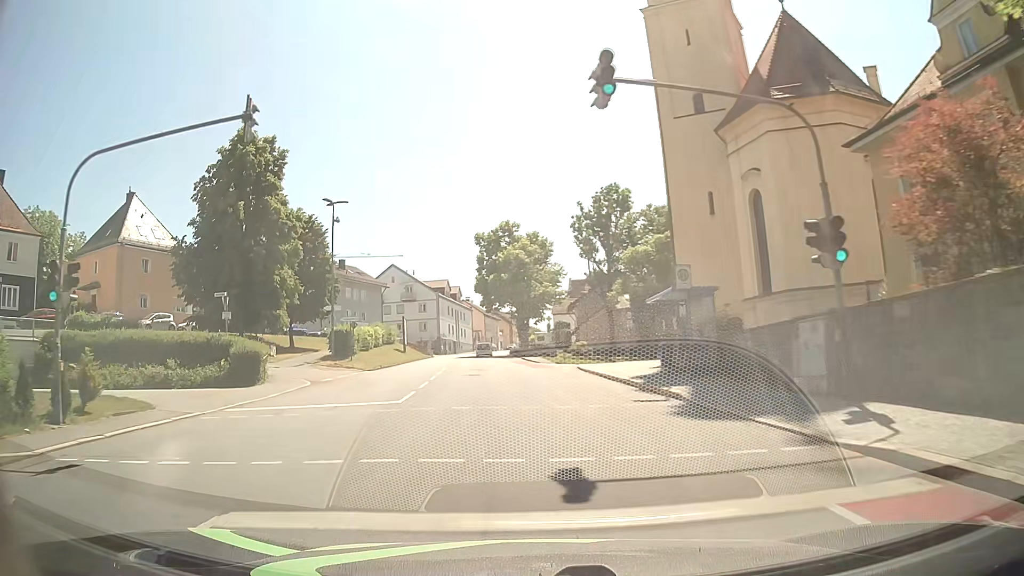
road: tertiary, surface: asphalt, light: Day
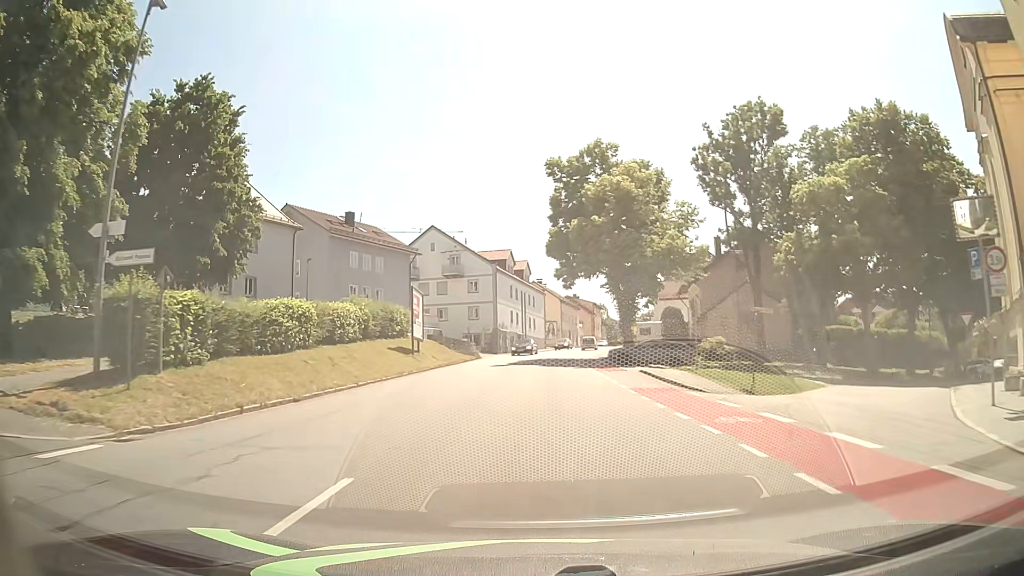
(-2.4, +30.6) m; -7°
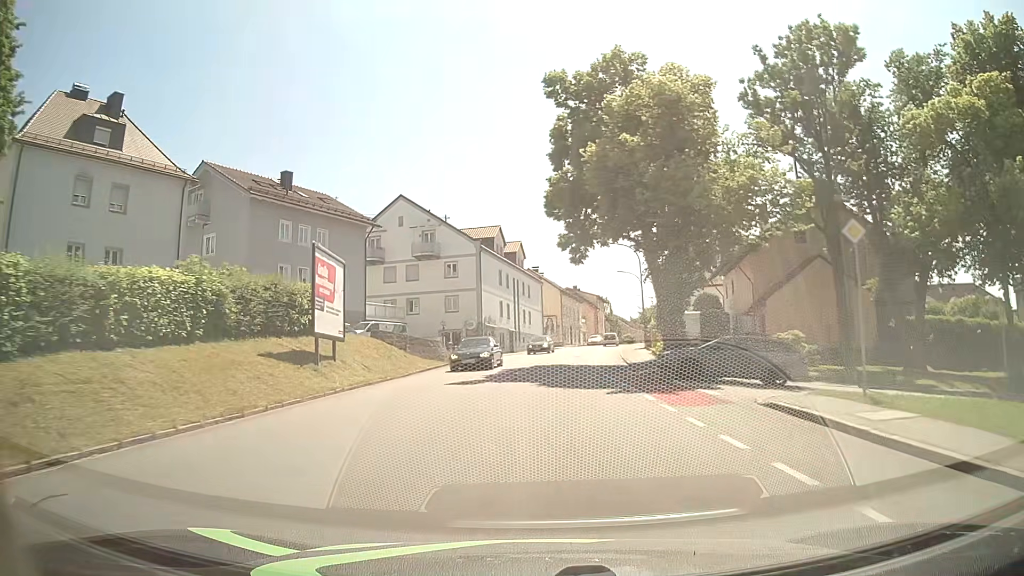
(-0.1, +15.7) m; 0°
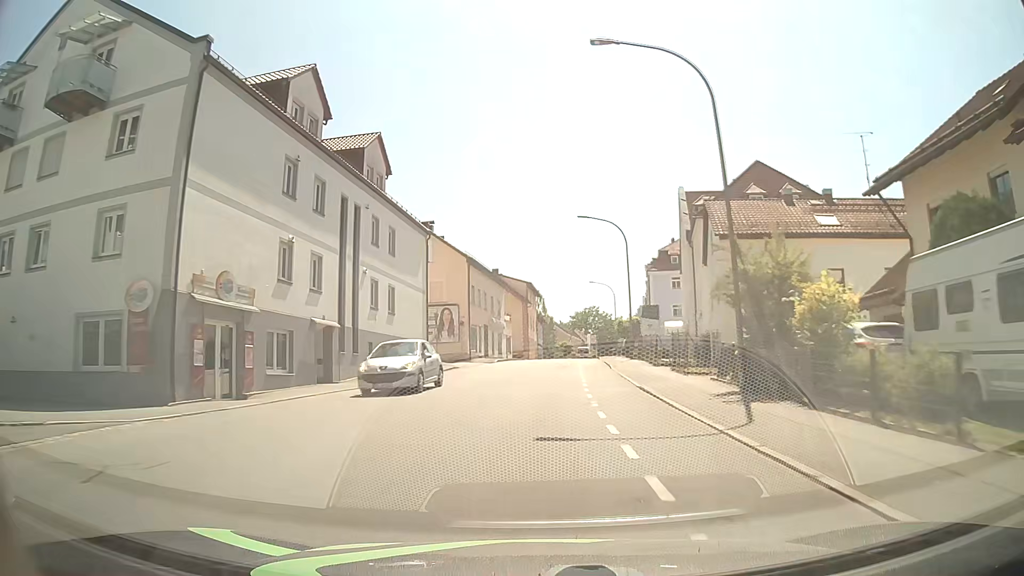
(+2.2, +40.4) m; +7°
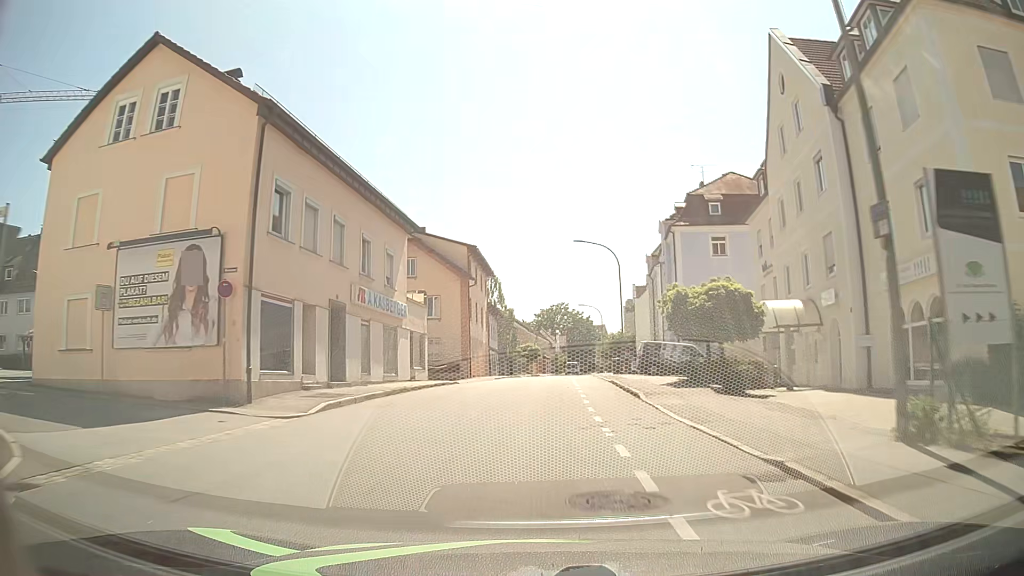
(+1.0, +33.1) m; +3°
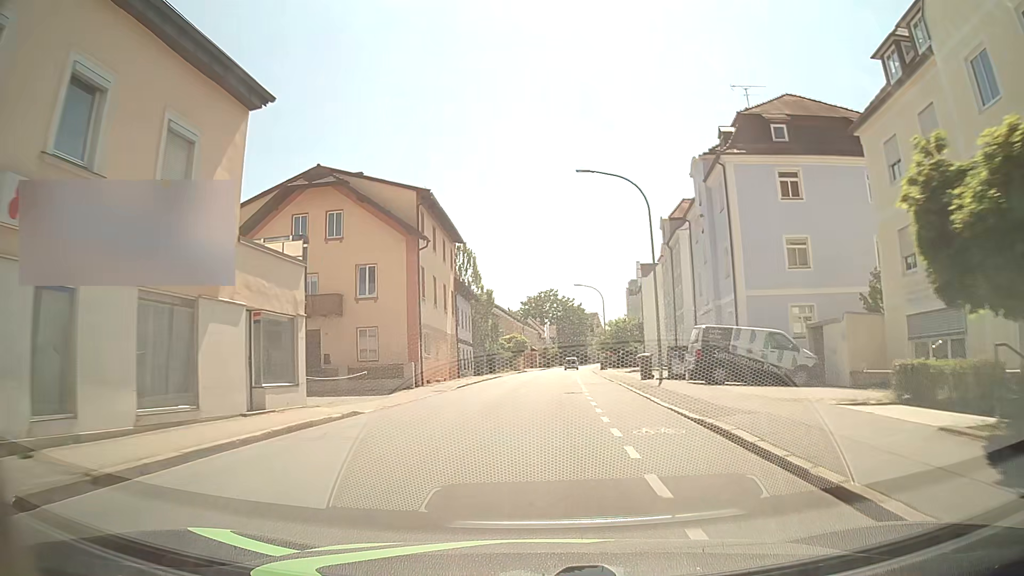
(+0.2, +16.4) m; +1°
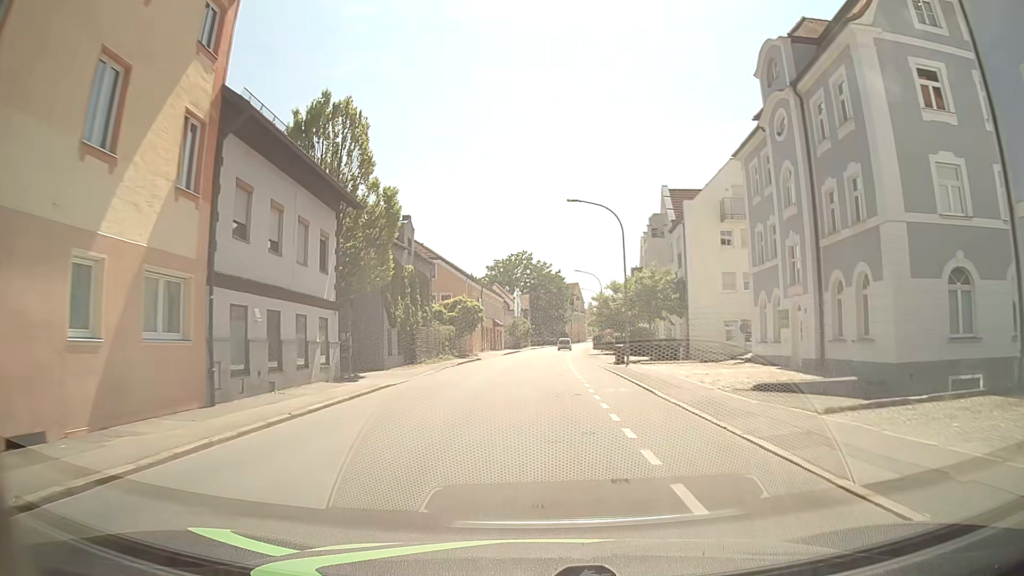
(+0.9, +33.0) m; +3°
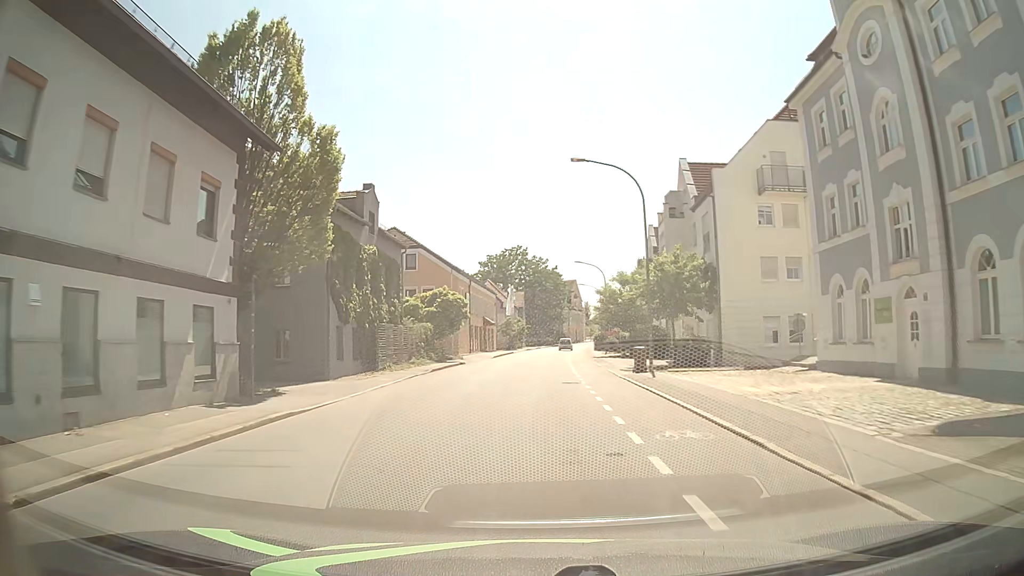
(0.0, +8.4) m; 0°
(0, +10) (0, +20) (0, +30) (0, +40) (+1, +50) (+1, +60) (+2, +70) (+3, +80) (+3, +90) (+4, +100) m
